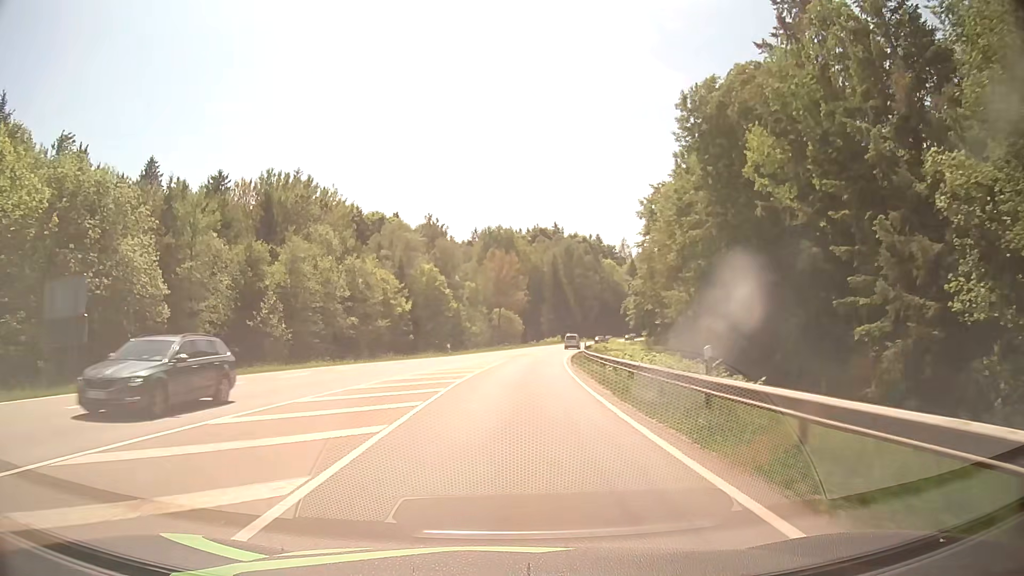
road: secondary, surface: asphalt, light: Day
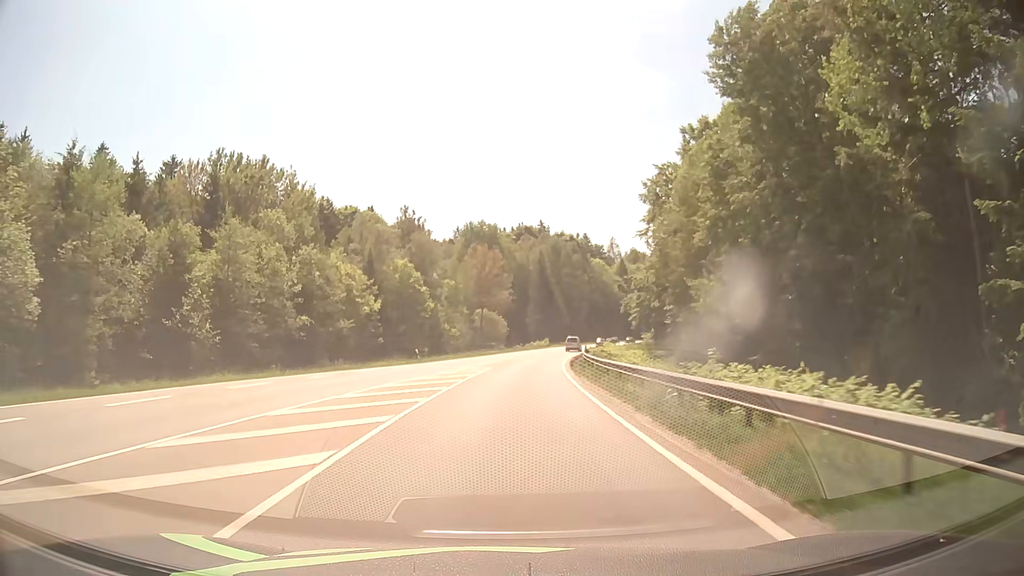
(+0.2, +10.7) m; +2°
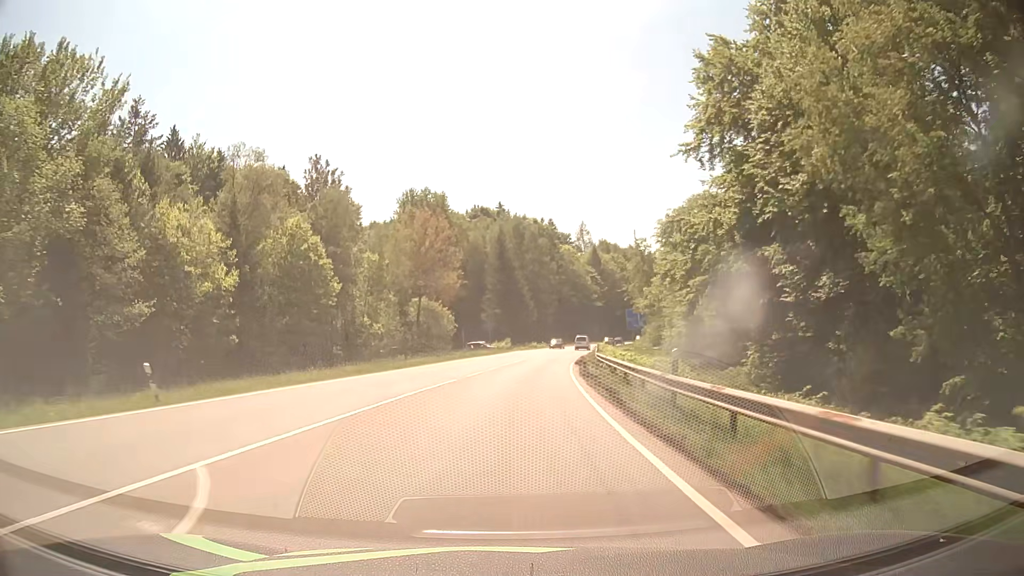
(+1.2, +32.2) m; +4°
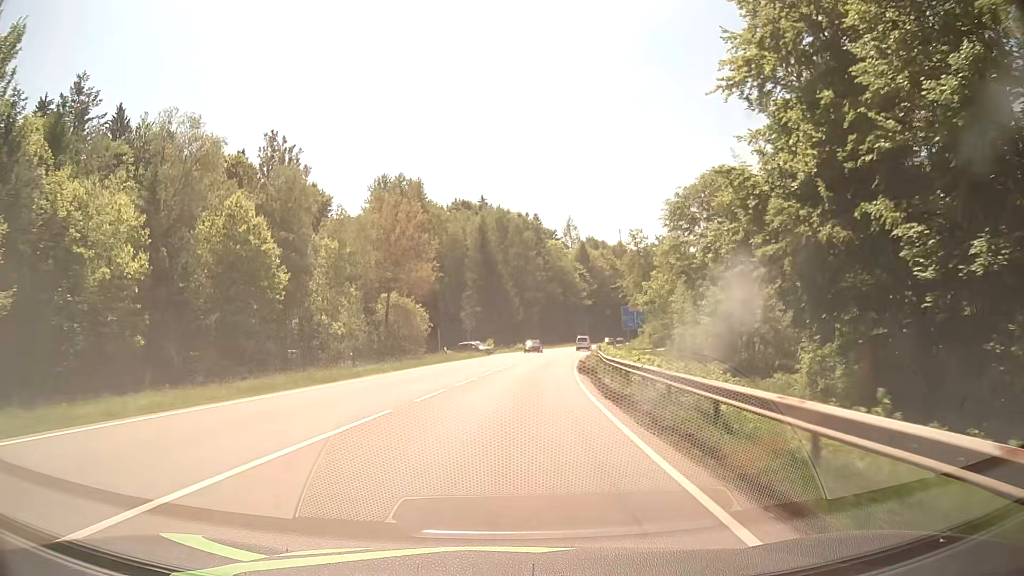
(+0.1, +10.7) m; +1°
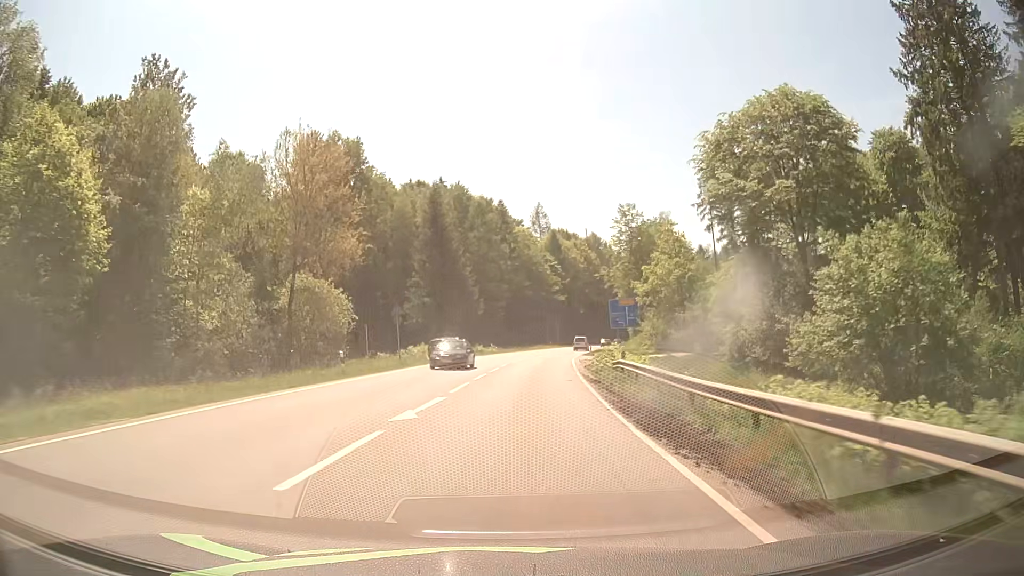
(+0.7, +21.4) m; +3°
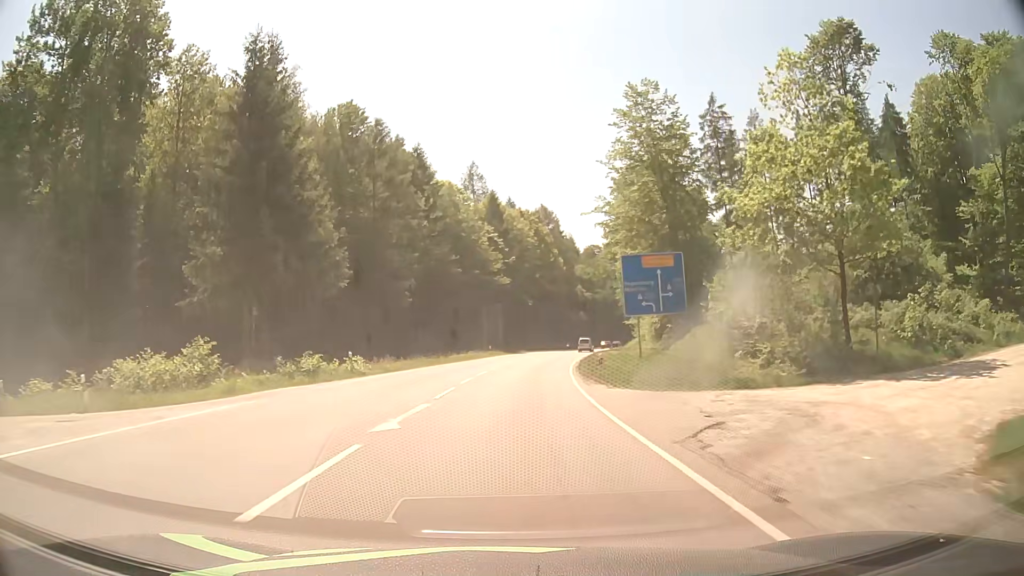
(+2.3, +42.8) m; +6°
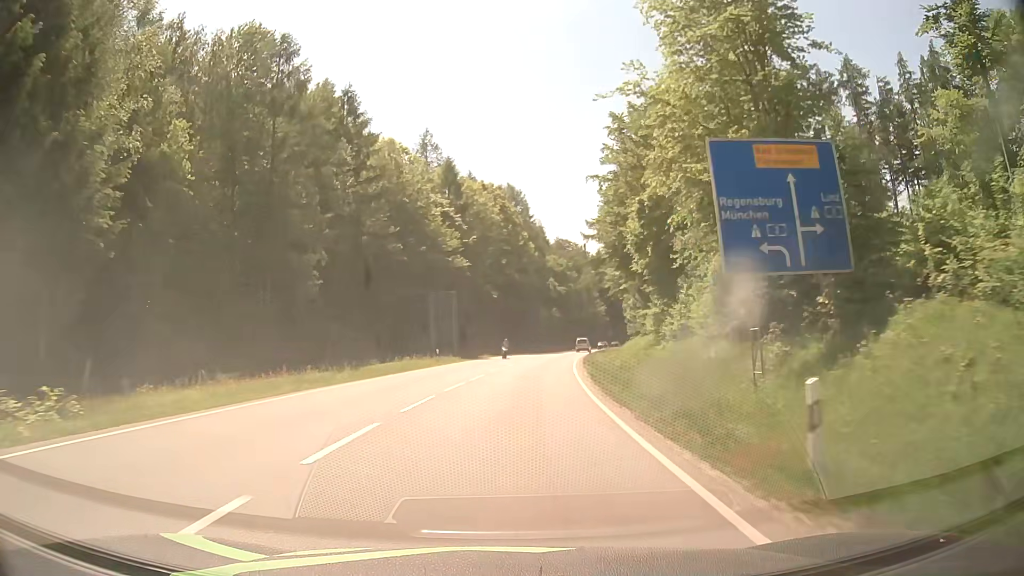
(+0.6, +21.5) m; +3°
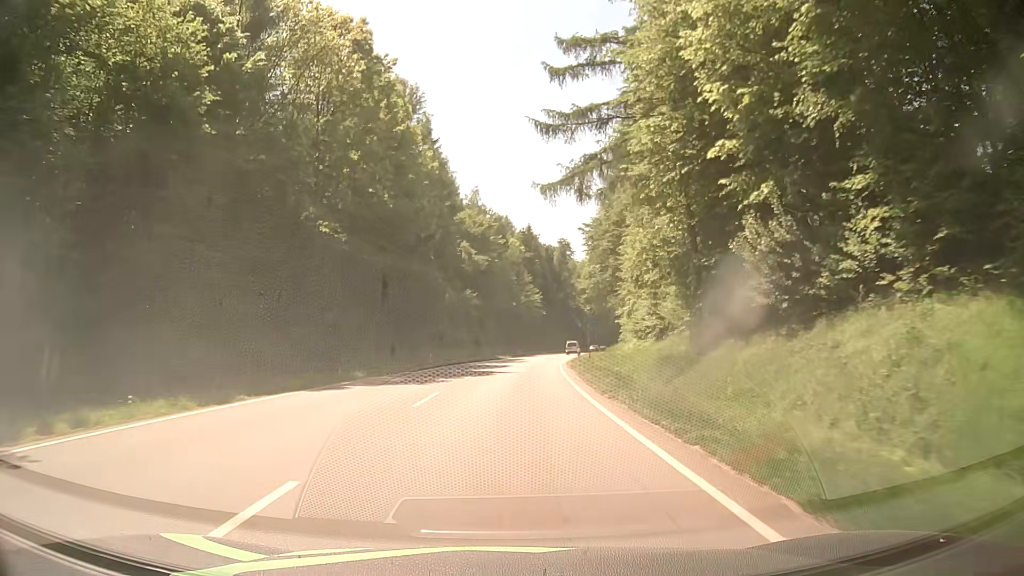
(+3.7, +53.6) m; +7°
(0, +10) (0, +20) (+1, +30) (+1, +40) (+2, +50) (+3, +60) (+5, +70) (+6, +80) (+8, +89) (+10, +99) m
